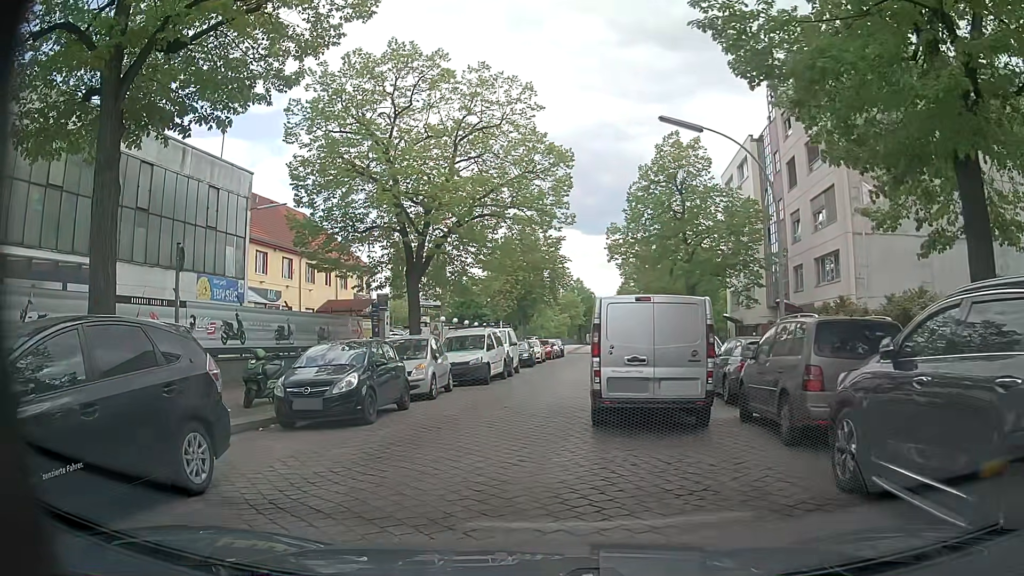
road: unclassified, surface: sett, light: Day
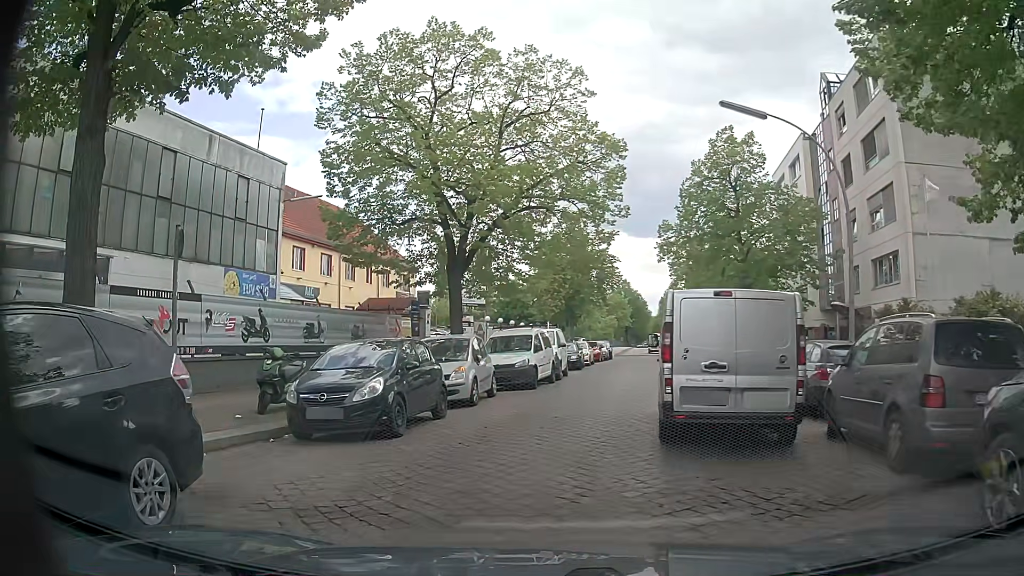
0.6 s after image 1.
(-0.1, +1.8) m; -3°
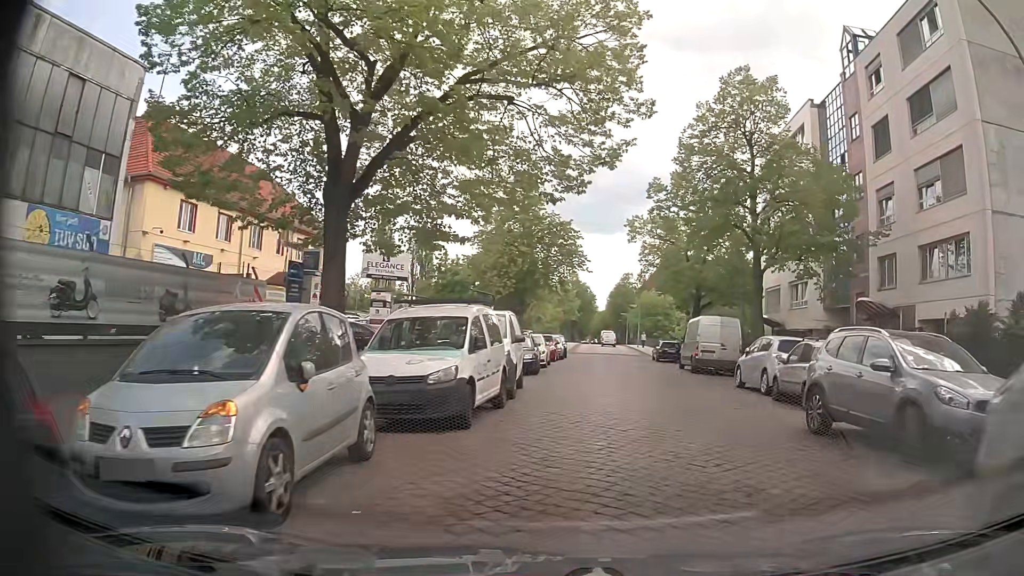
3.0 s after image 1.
(-0.5, +10.3) m; +6°
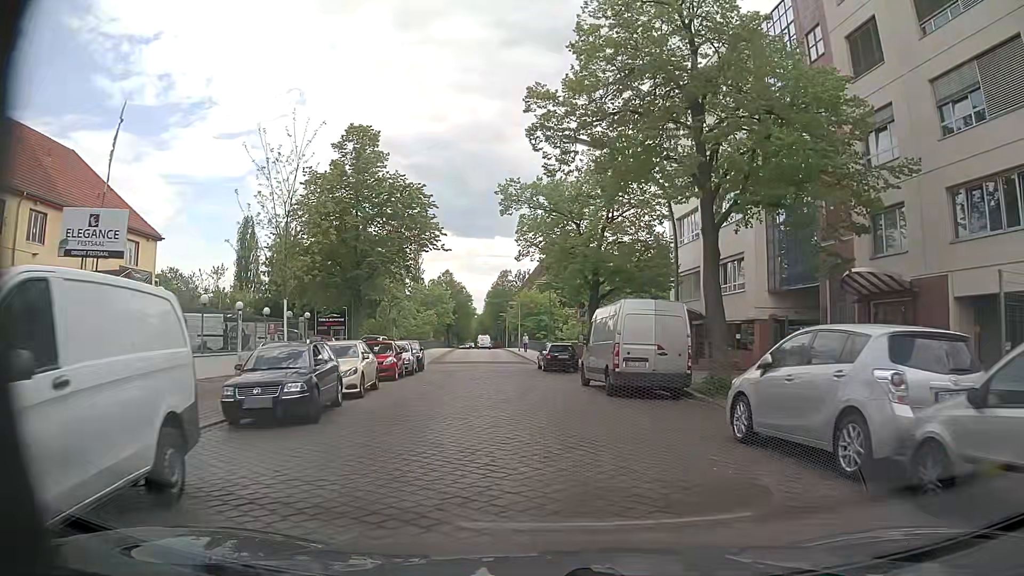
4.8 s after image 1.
(+1.0, +12.2) m; +9°
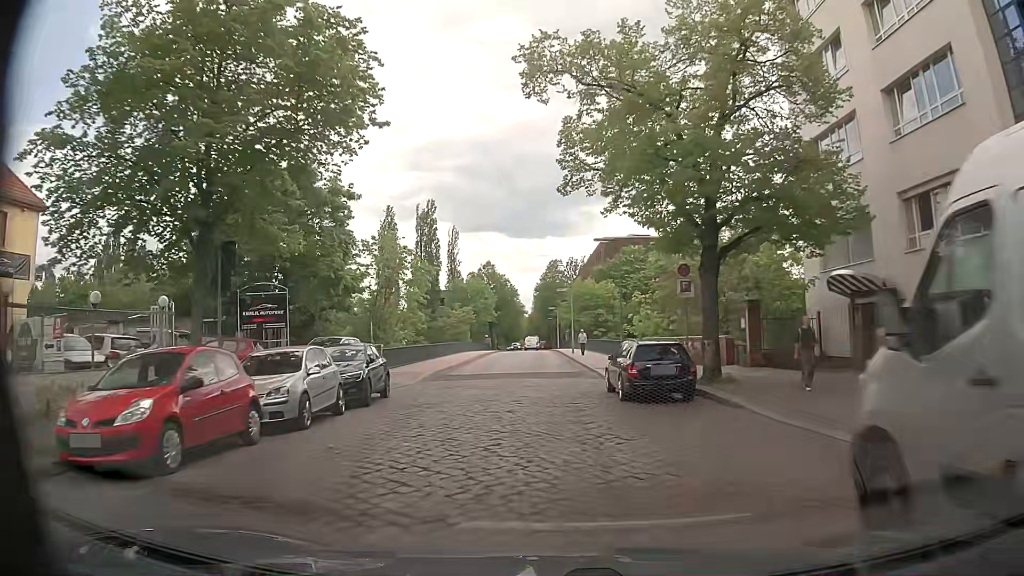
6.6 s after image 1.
(-0.9, +18.4) m; -5°
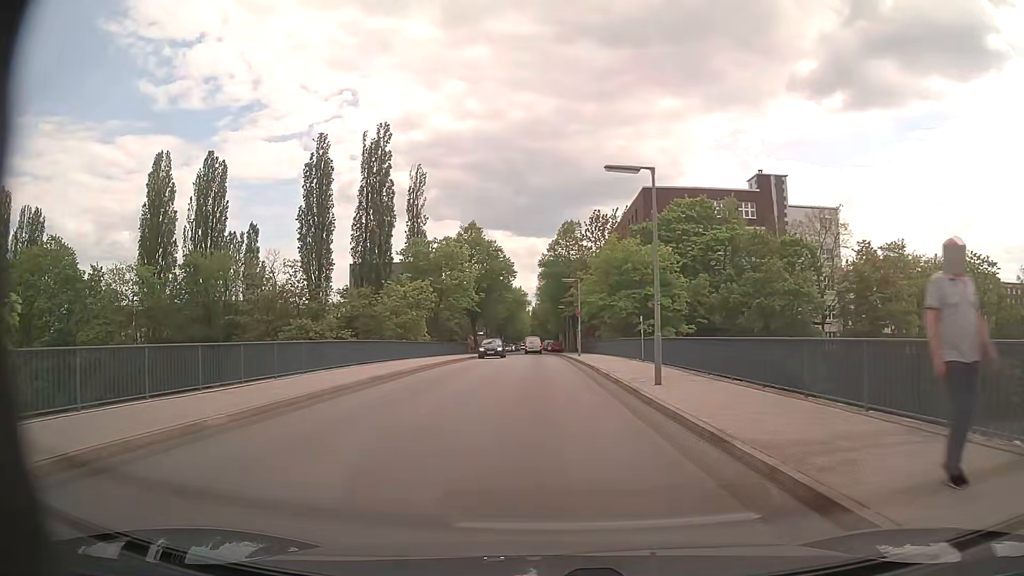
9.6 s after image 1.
(-0.8, +39.7) m; -1°
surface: asphalt
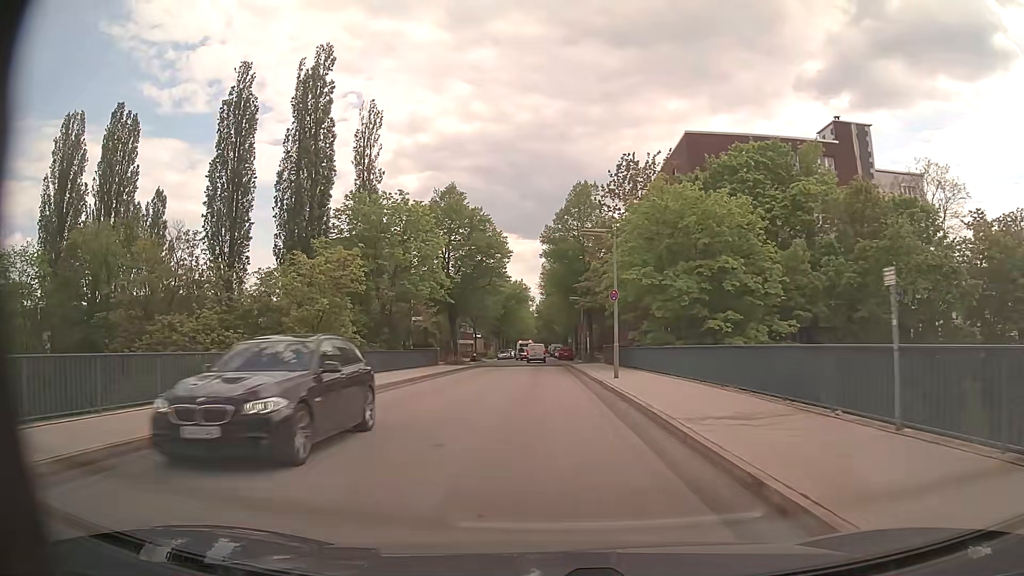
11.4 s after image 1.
(0.0, +22.6) m; -1°
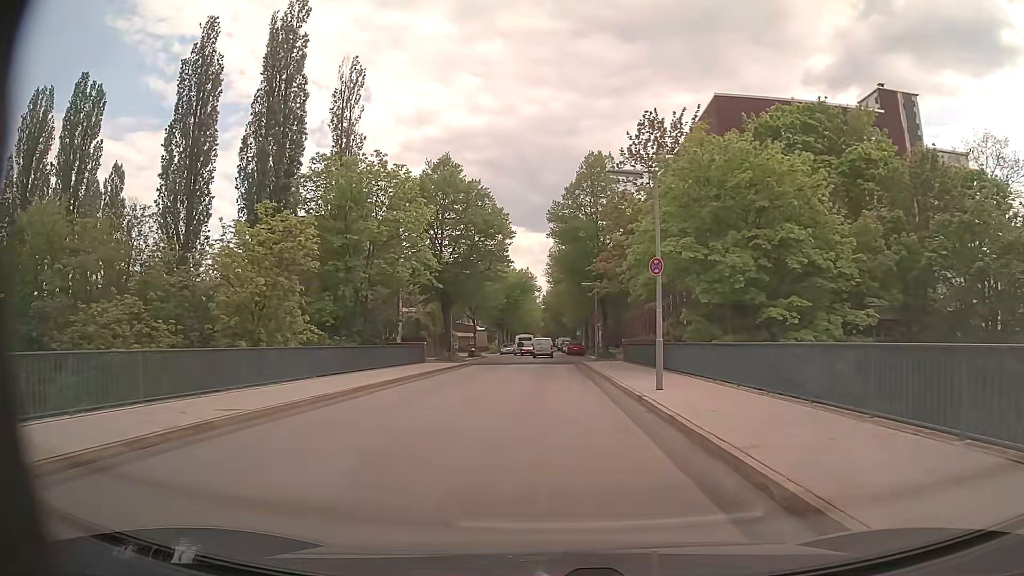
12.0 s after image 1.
(-0.1, +8.0) m; -1°
